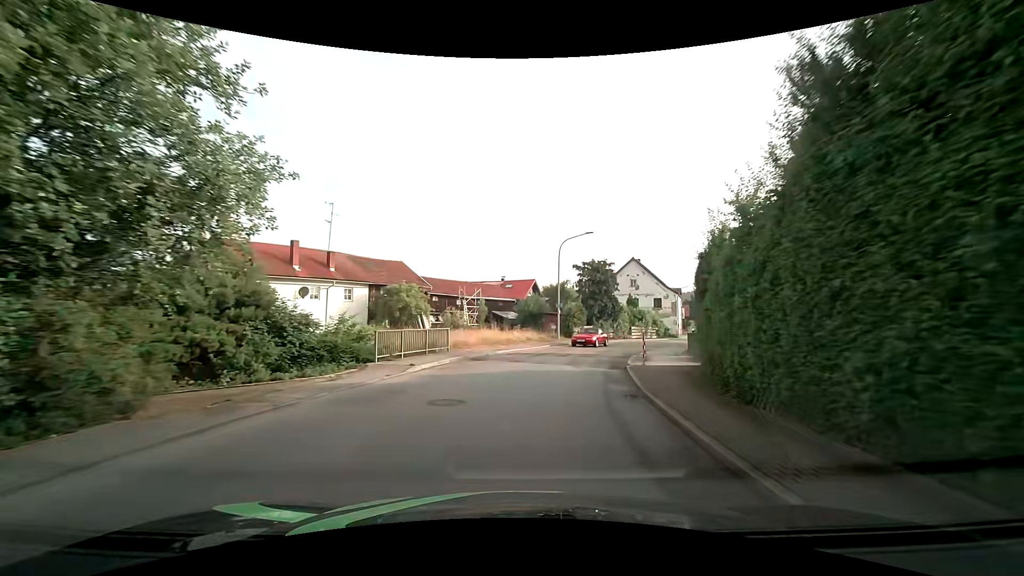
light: Day
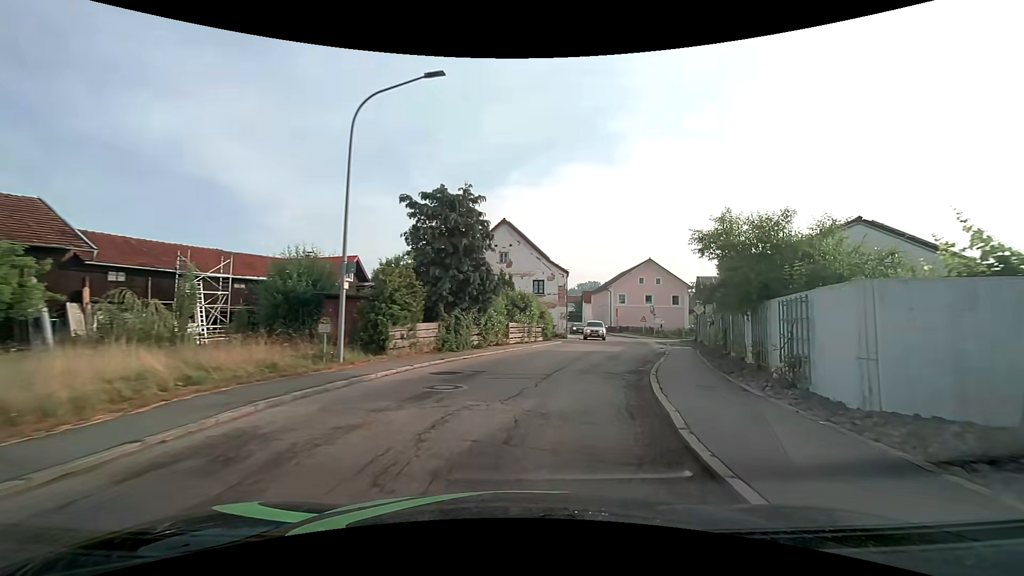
(+3.2, +23.5) m; +16°
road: secondary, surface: asphalt
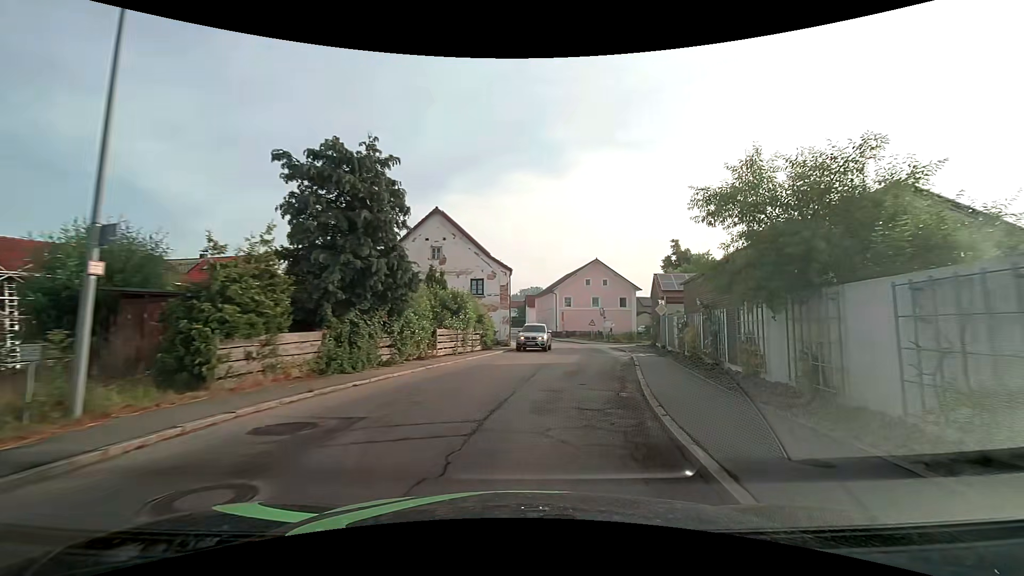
(+0.4, +6.0) m; +7°
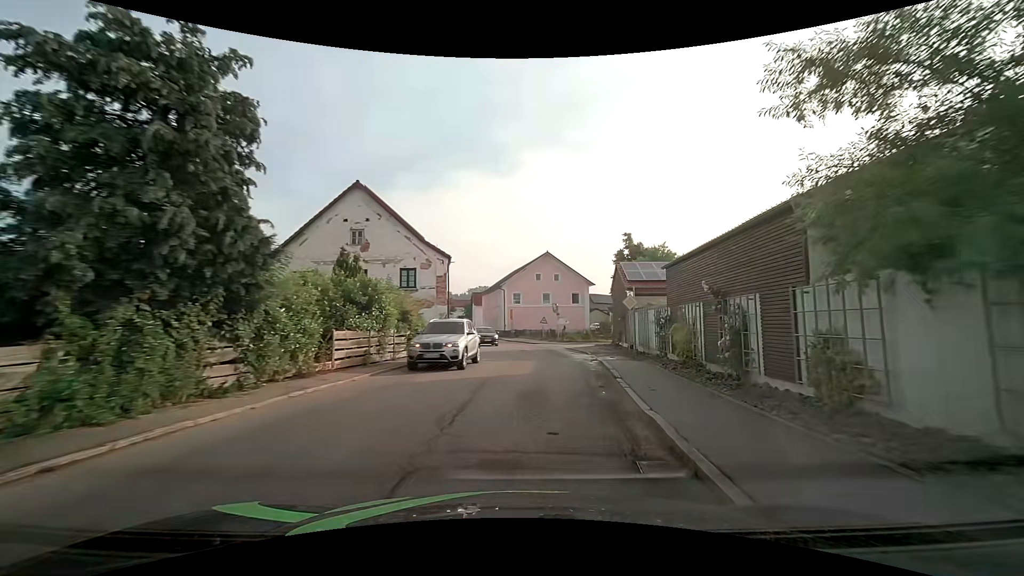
(+0.4, +6.1) m; +6°
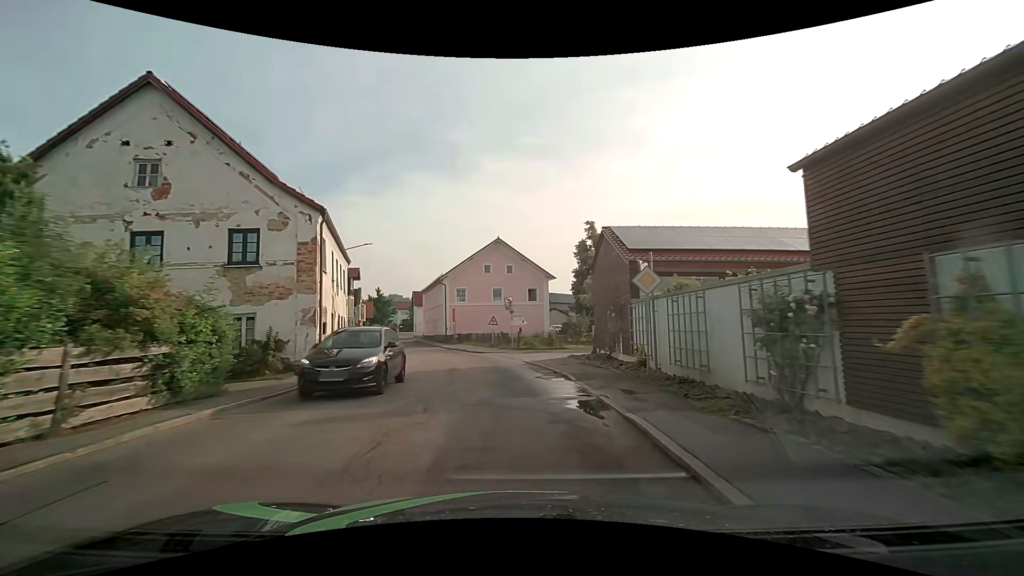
(+0.8, +12.6) m; +5°
